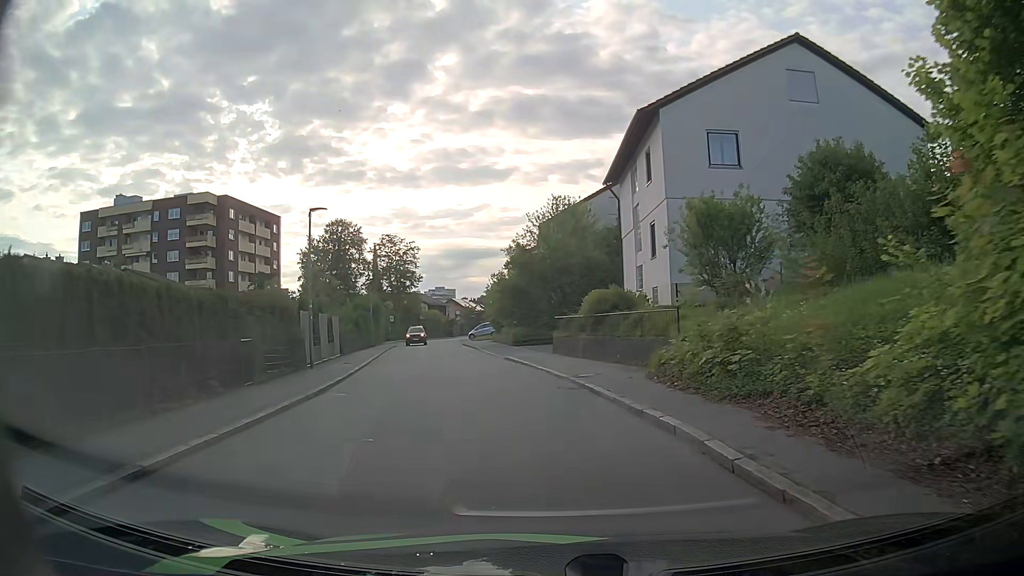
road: residential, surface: asphalt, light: Day
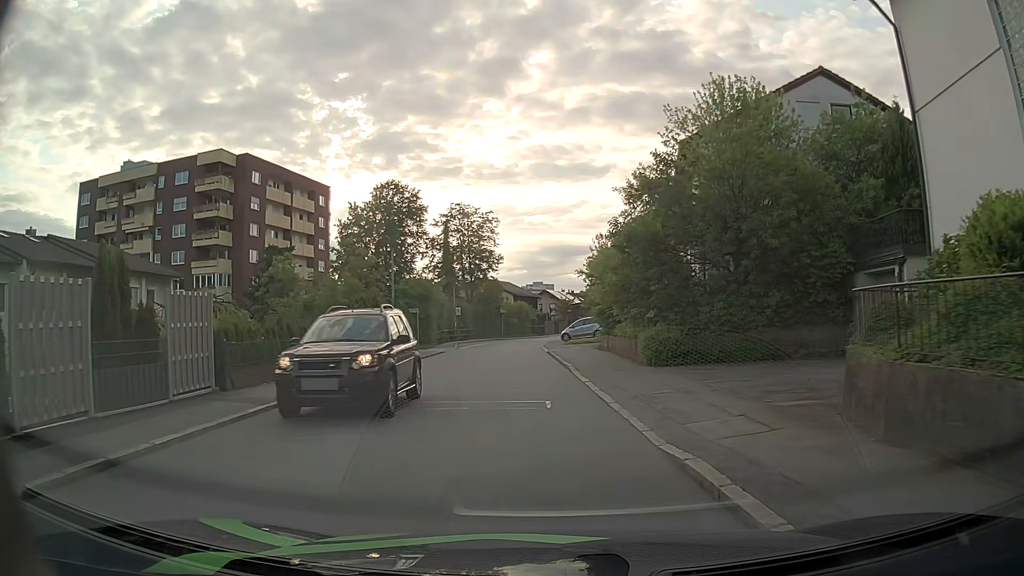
(-1.9, +21.5) m; -8°
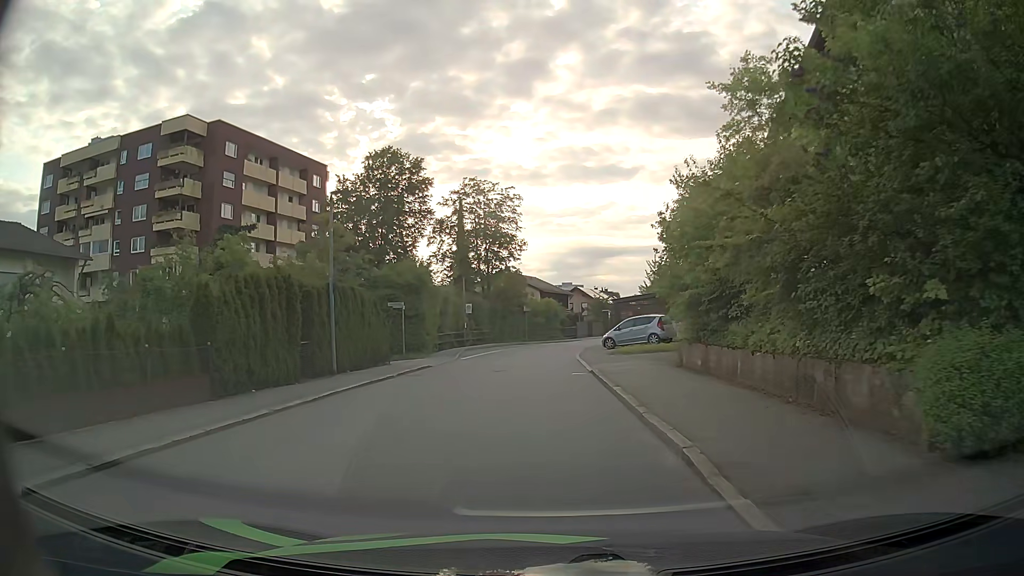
(-0.5, +13.0) m; -3°
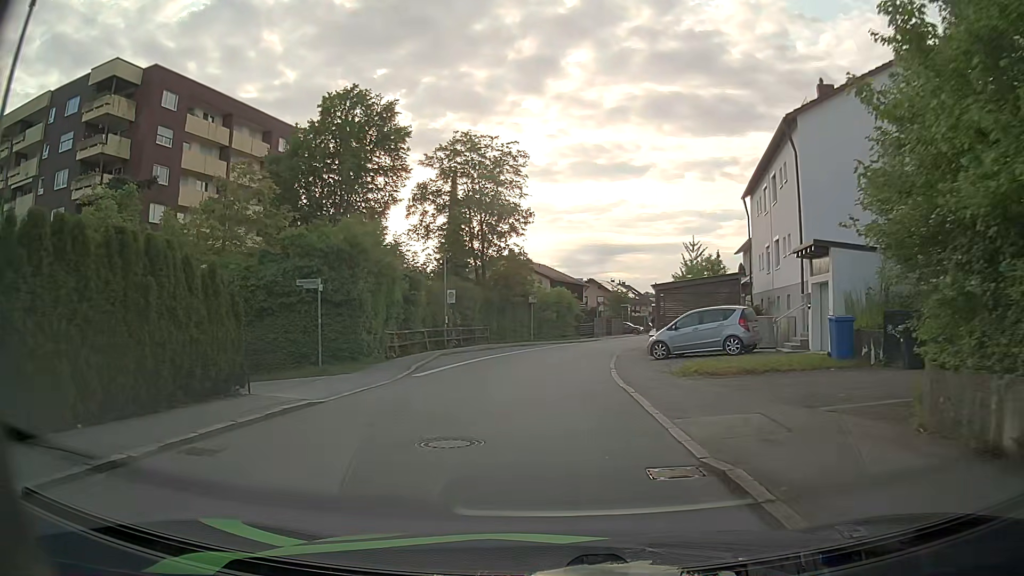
(-0.1, +13.4) m; 0°
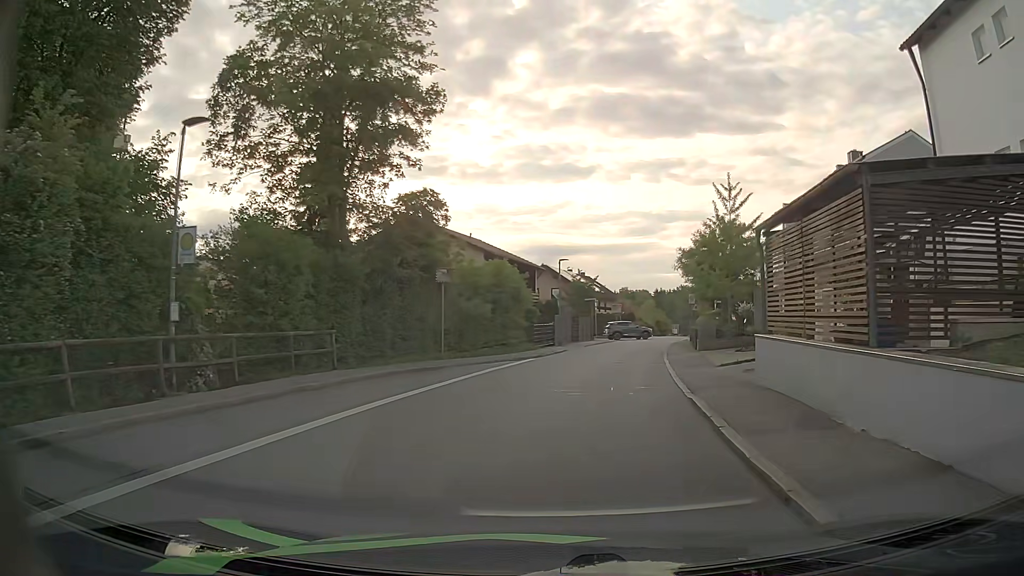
(+0.4, +23.4) m; +4°
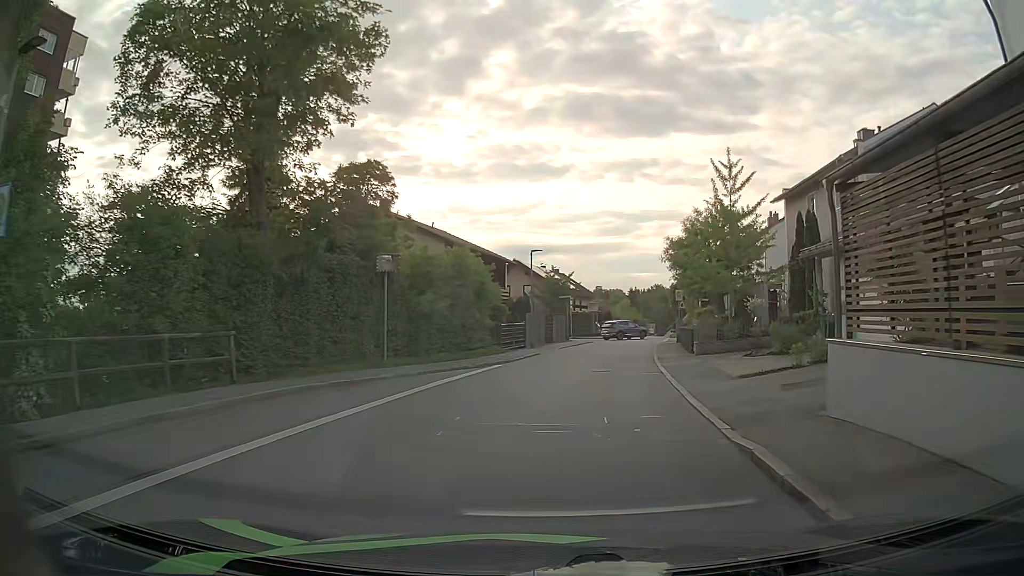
(+0.1, +4.7) m; +2°
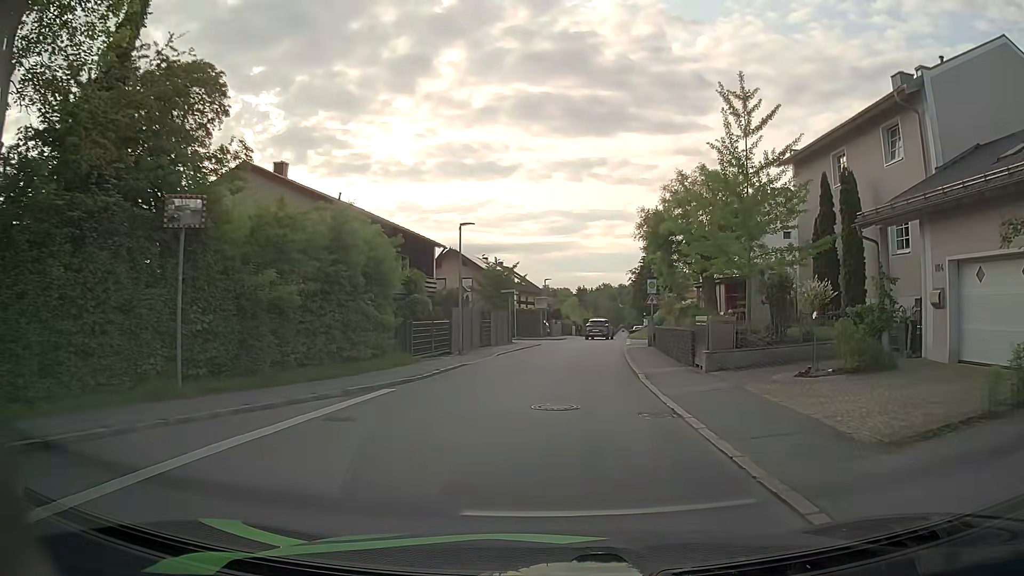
(+0.4, +9.0) m; +4°
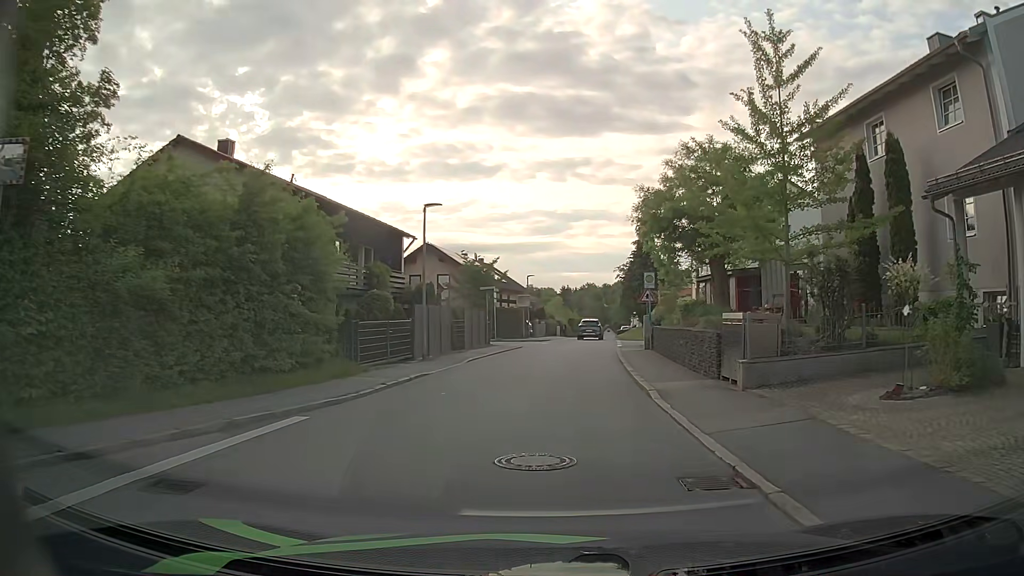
(+0.1, +4.3) m; +2°
(0, +10) (+1, +20) (+1, +30) (+2, +40) (+3, +50) (+4, +60) (+5, +70) (+6, +80) (+7, +90) (+8, +100) m
